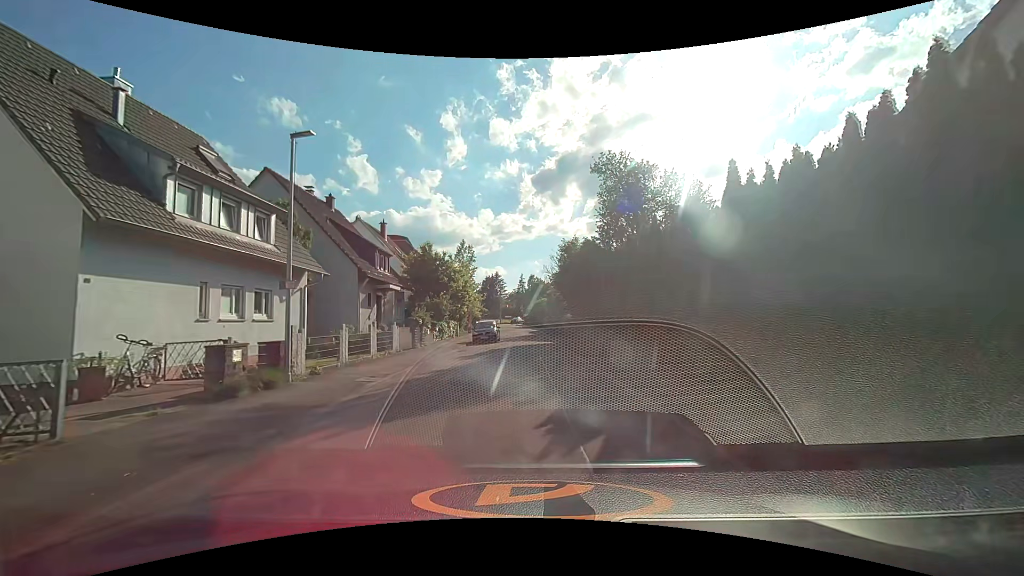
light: Day
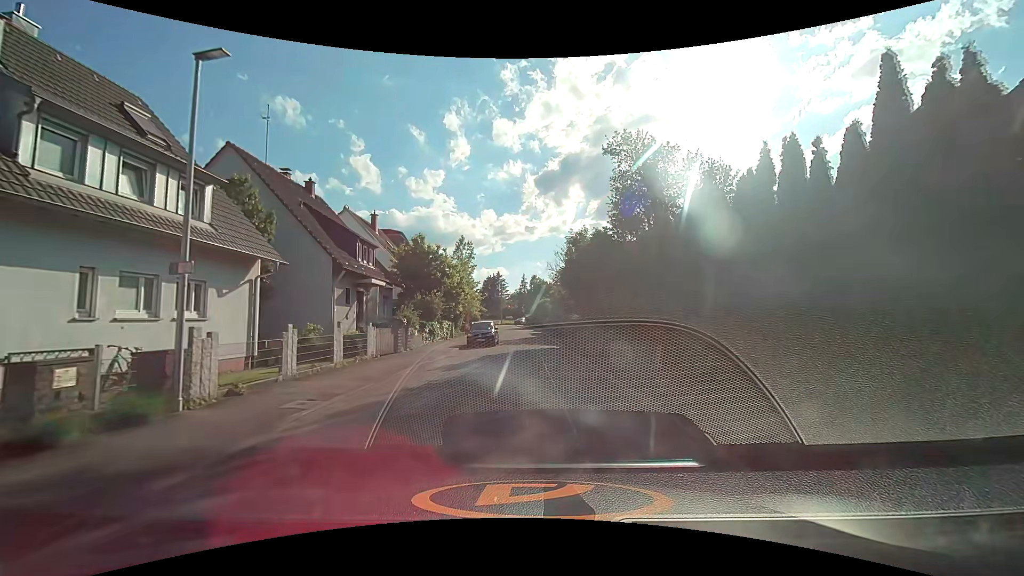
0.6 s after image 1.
(0.0, +3.8) m; -1°
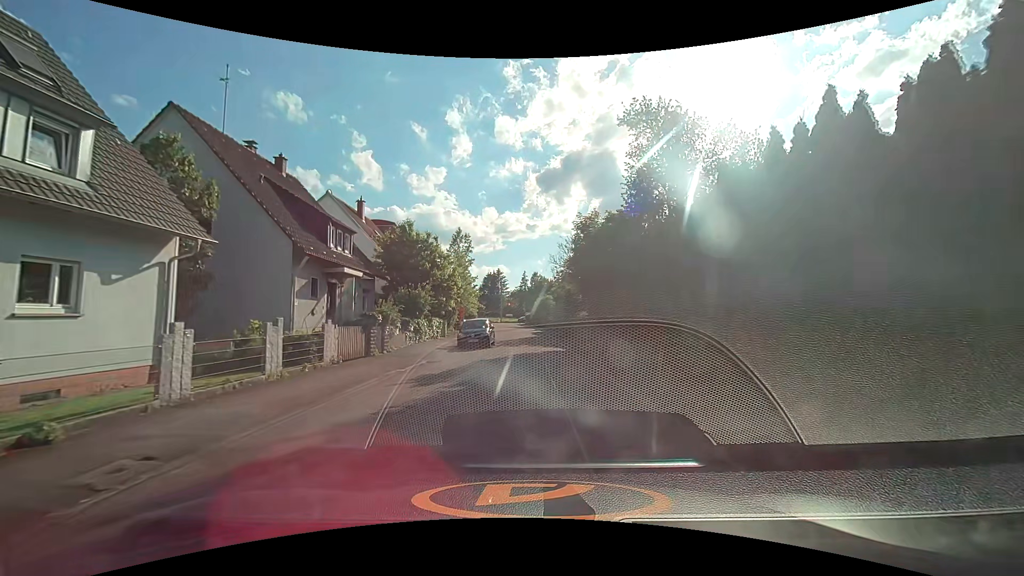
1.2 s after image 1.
(0.0, +4.0) m; 0°
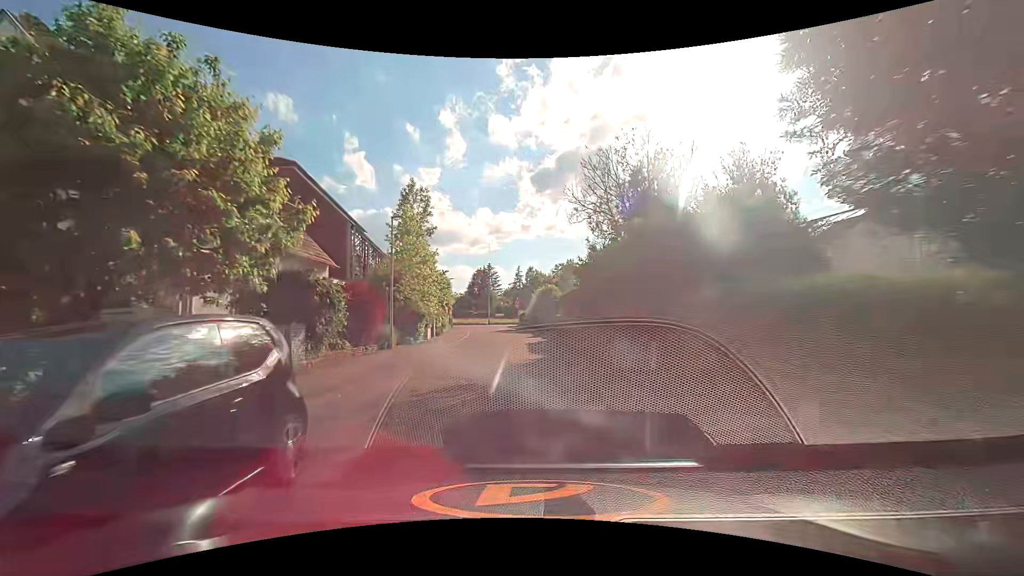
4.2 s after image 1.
(+0.3, +22.8) m; 0°
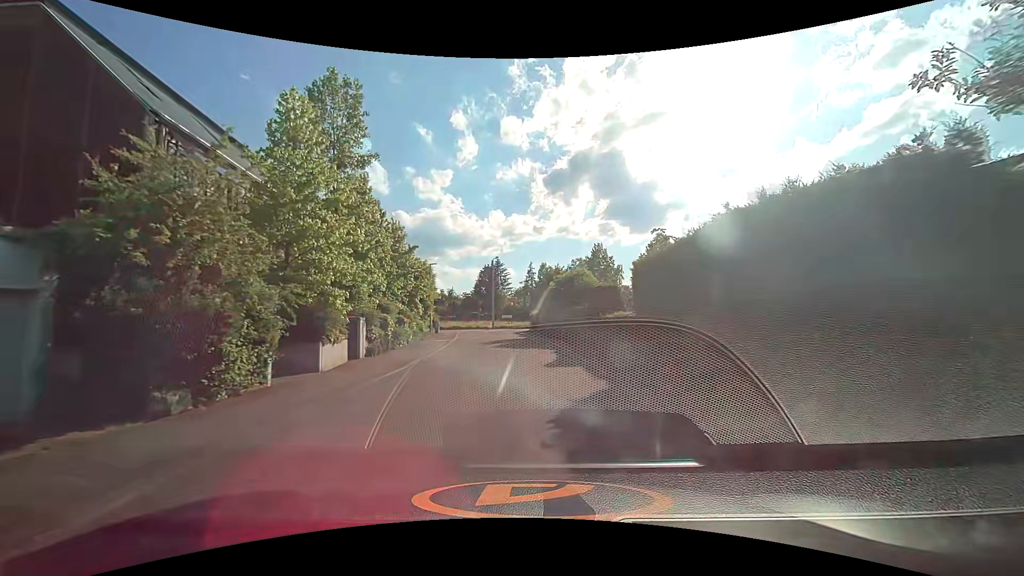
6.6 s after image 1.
(-0.1, +18.7) m; -1°
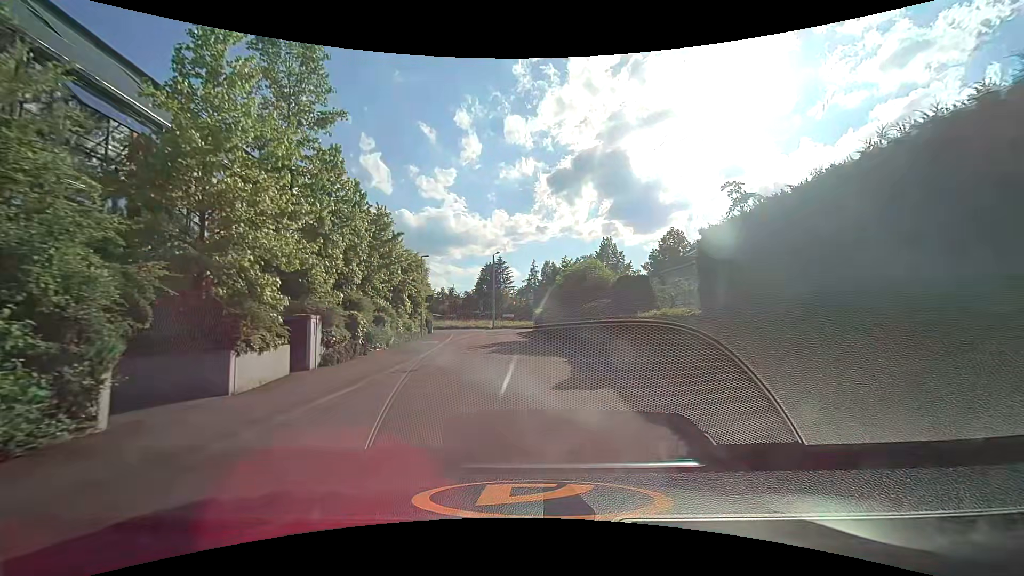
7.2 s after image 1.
(-0.1, +4.5) m; -1°
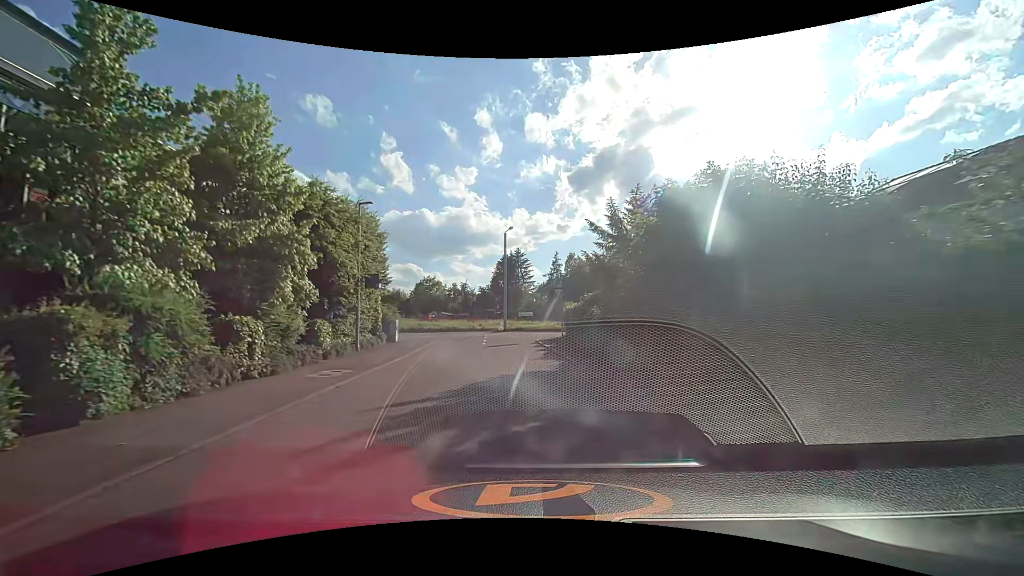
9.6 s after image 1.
(-0.2, +17.5) m; -3°
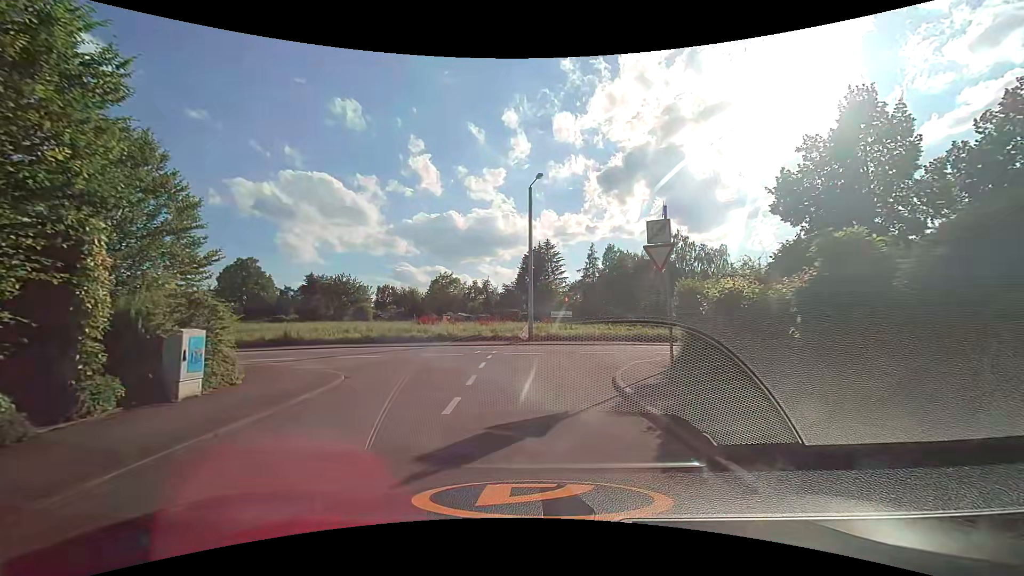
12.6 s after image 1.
(-0.4, +18.2) m; -3°
